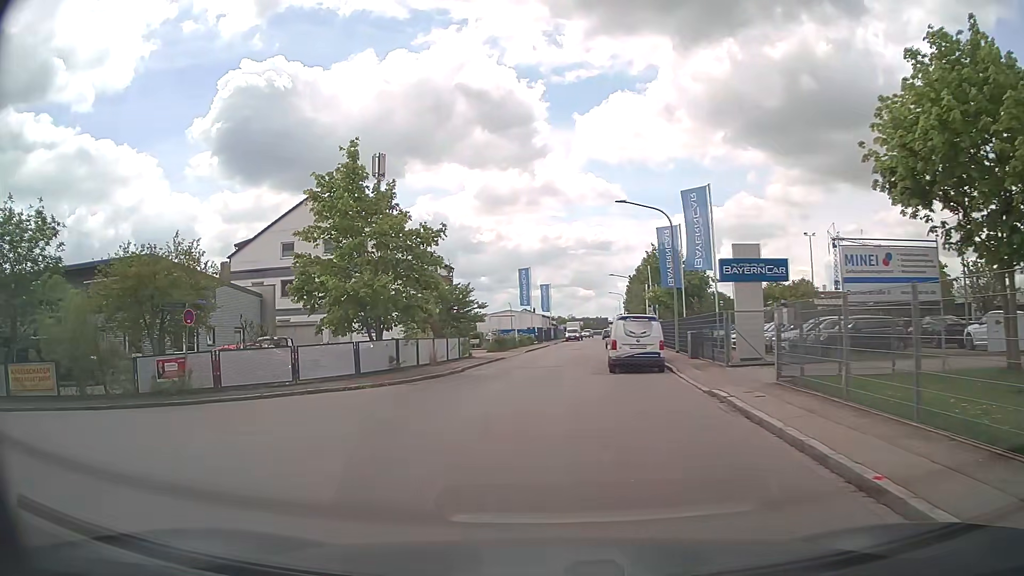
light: Day
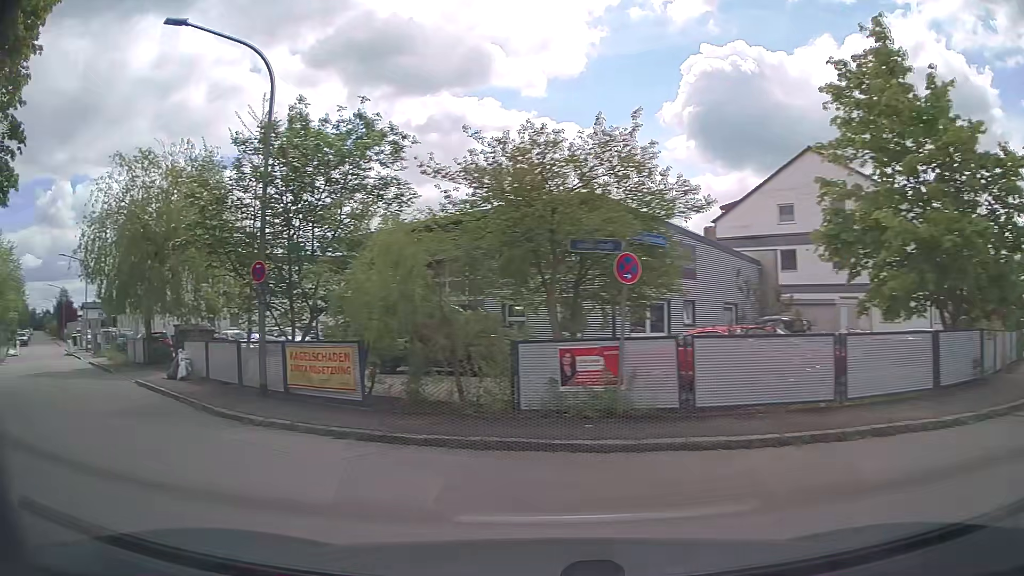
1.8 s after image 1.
(-2.9, +8.8) m; -39°
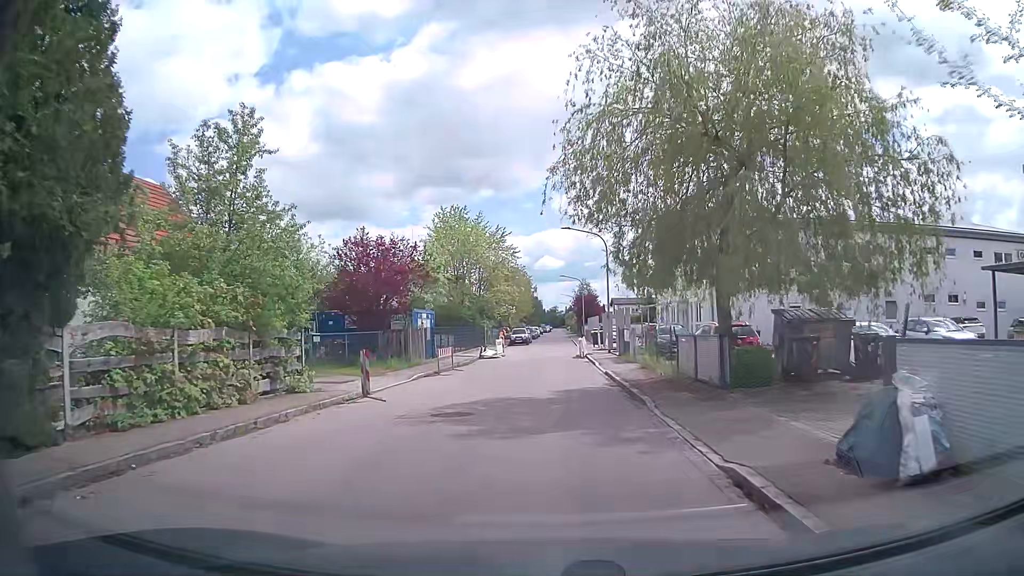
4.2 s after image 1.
(-8.1, +12.1) m; -49°
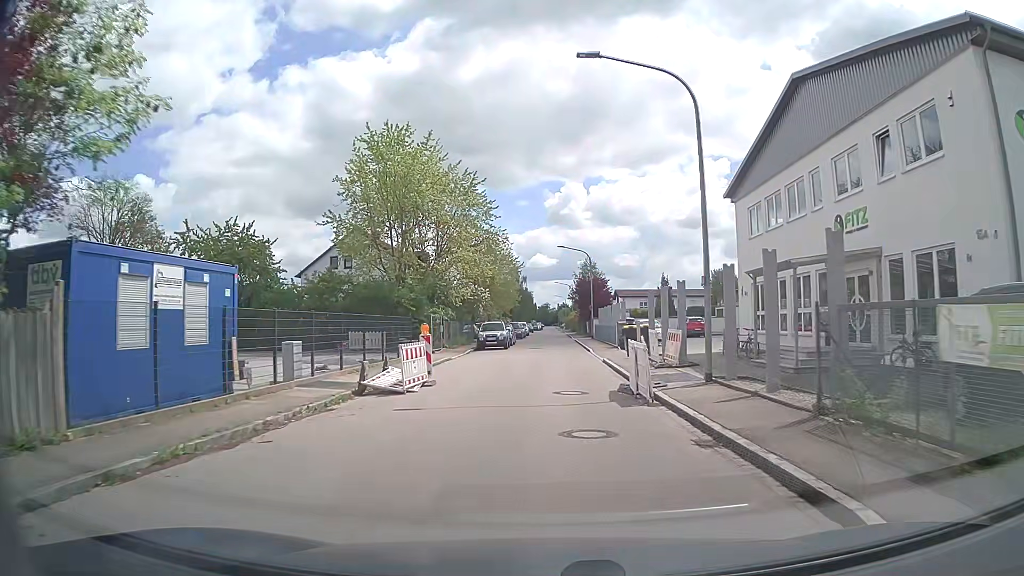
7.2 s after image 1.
(+0.3, +26.4) m; +1°
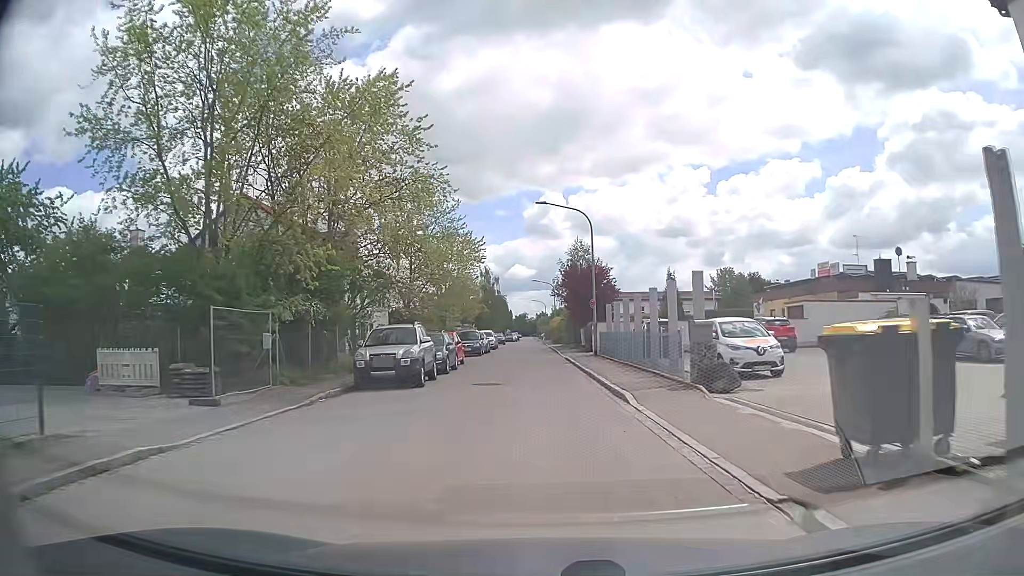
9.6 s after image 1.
(+0.4, +22.7) m; +1°
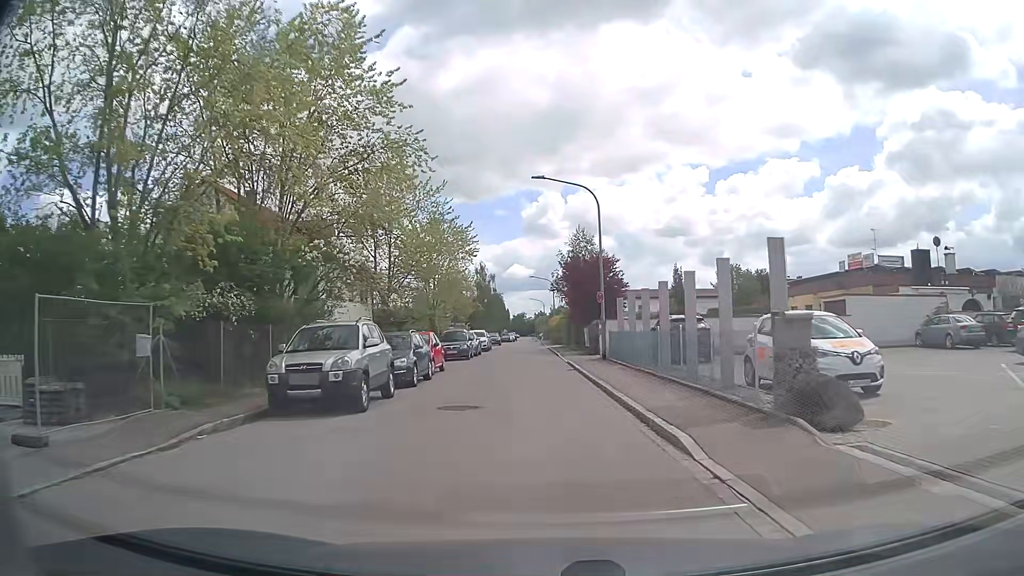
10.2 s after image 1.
(+0.1, +5.6) m; +1°
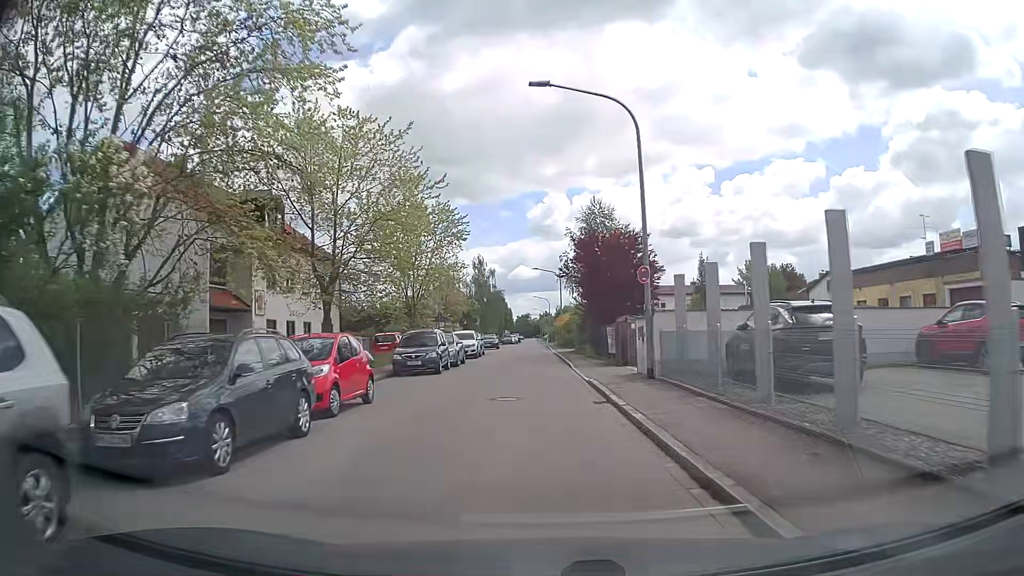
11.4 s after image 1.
(0.0, +11.1) m; 0°
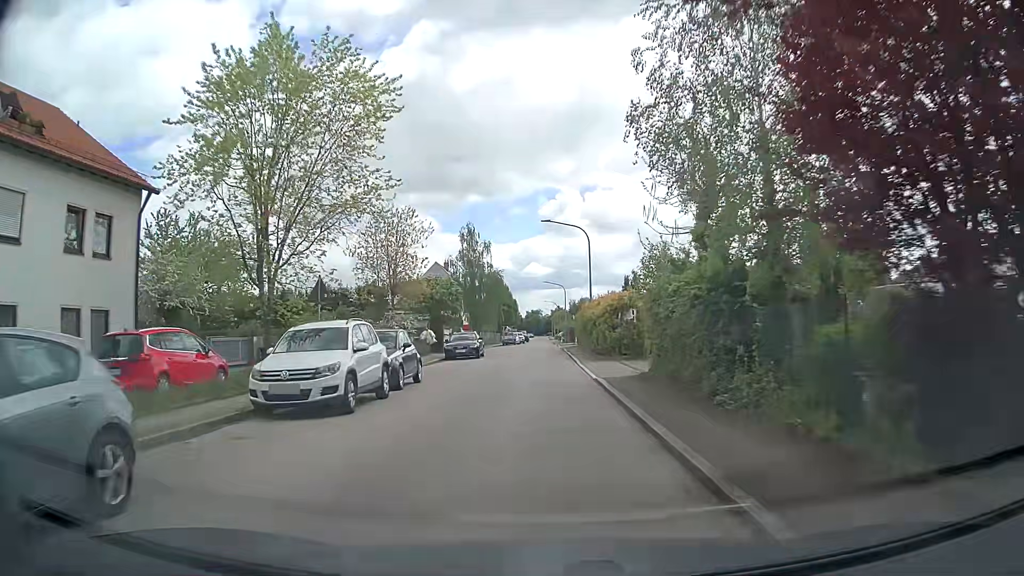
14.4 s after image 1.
(-0.4, +27.4) m; -1°
(0, +10) (0, +20) (0, +30) (0, +40) (0, +50) (0, +60) (0, +70) (0, +80) (0, +90) (0, +100) m
